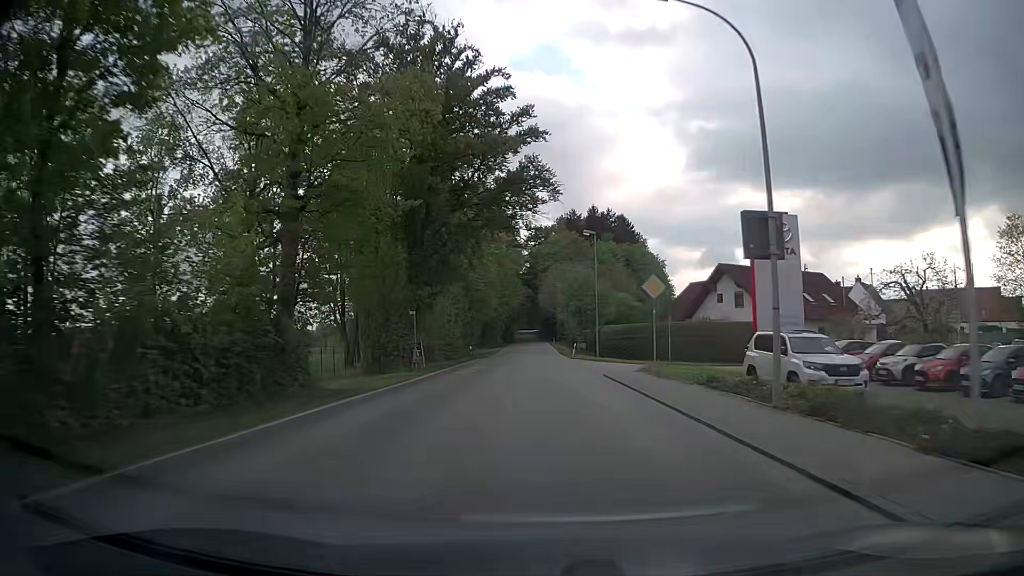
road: secondary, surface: asphalt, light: Day
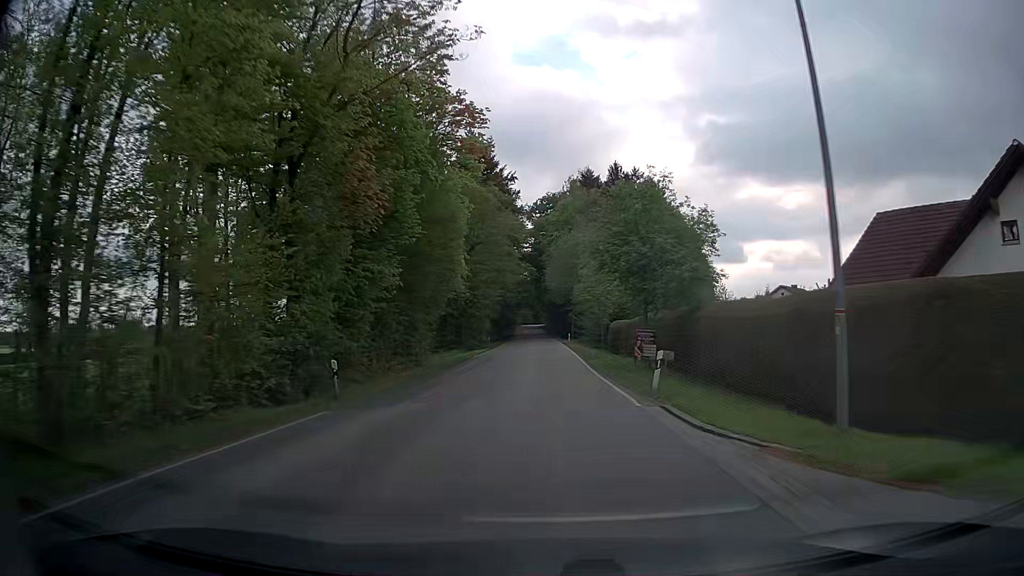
(0.0, +35.7) m; 0°
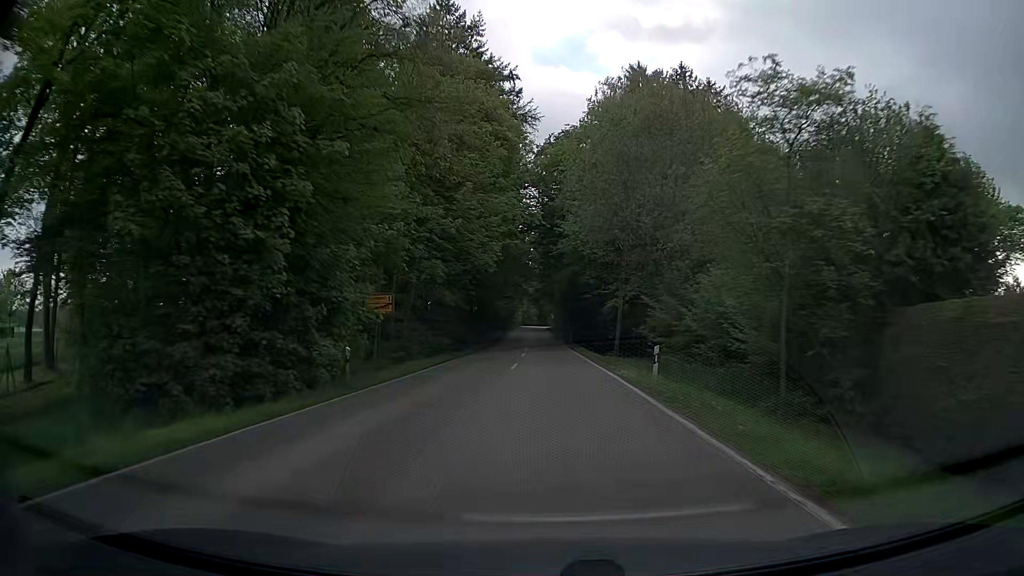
(-0.3, +48.6) m; 0°
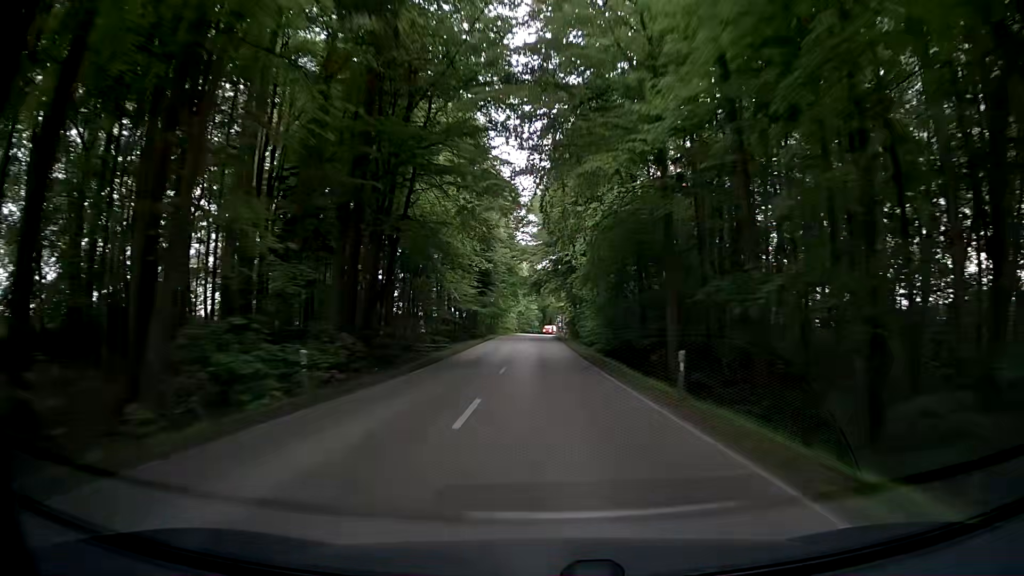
(-0.5, +50.9) m; 0°
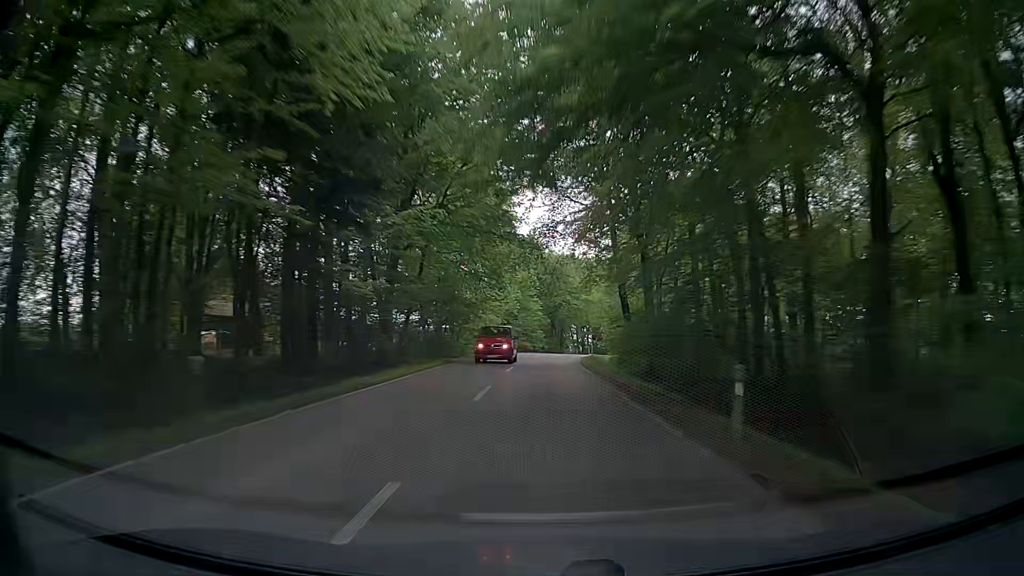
(-1.9, +55.6) m; -2°
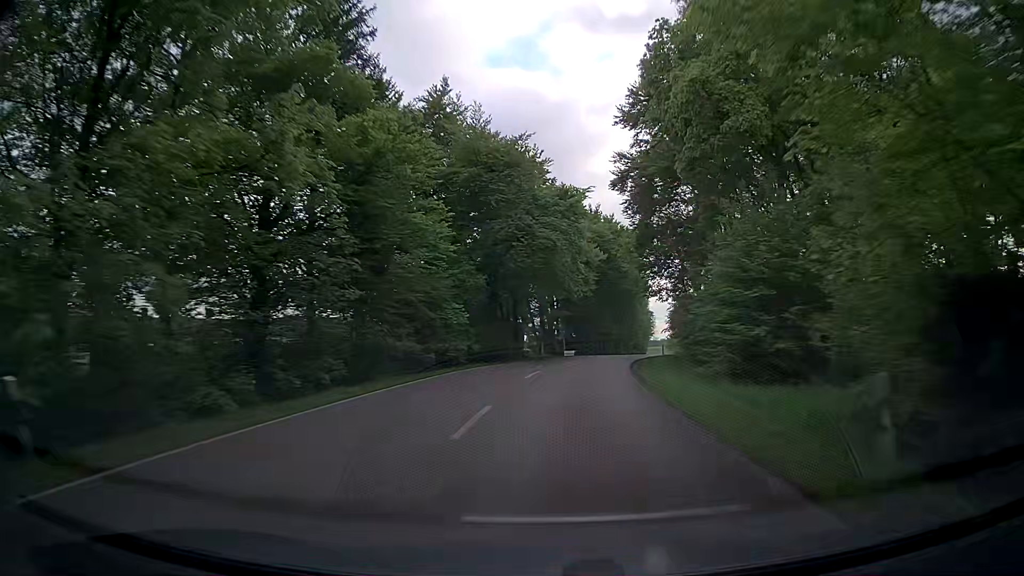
(+1.5, +52.6) m; +5°
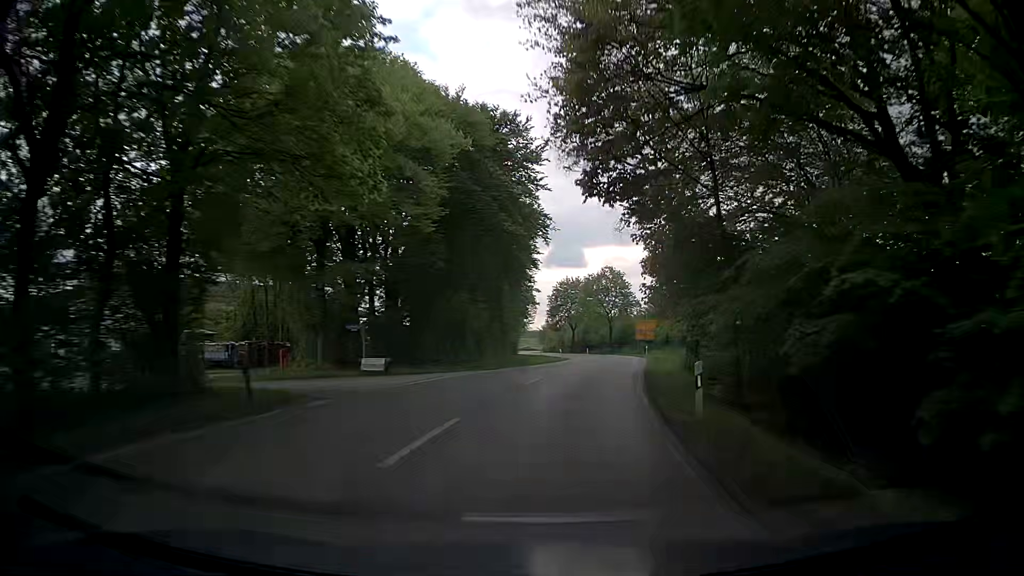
(+3.4, +37.5) m; +12°
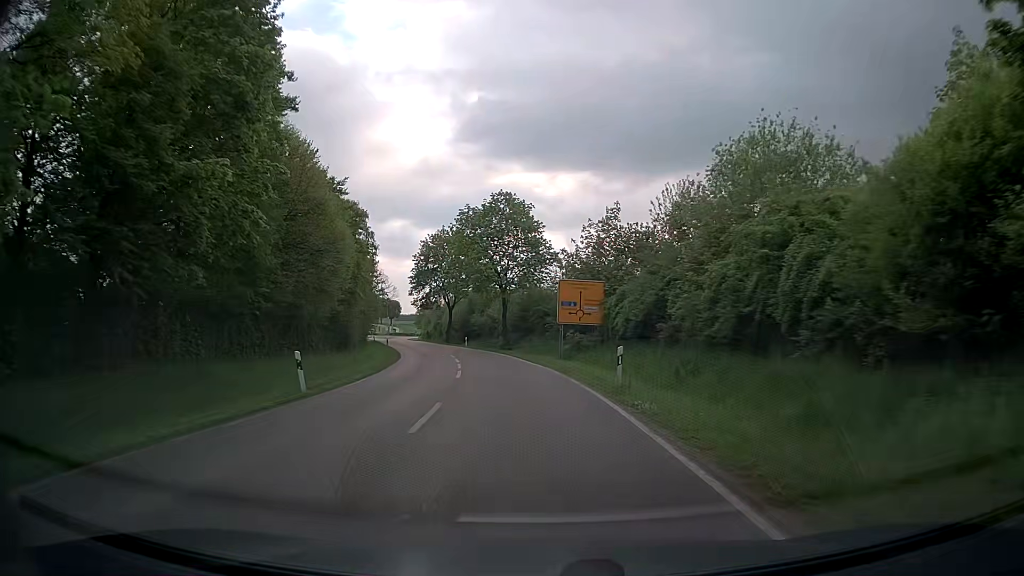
(+4.8, +45.0) m; +9°
(0, +10) (-1, +20) (-2, +30) (-4, +40) (-6, +50) (-8, +59) (-11, +69) (-13, +79) (-16, +88) (-19, +98) m
